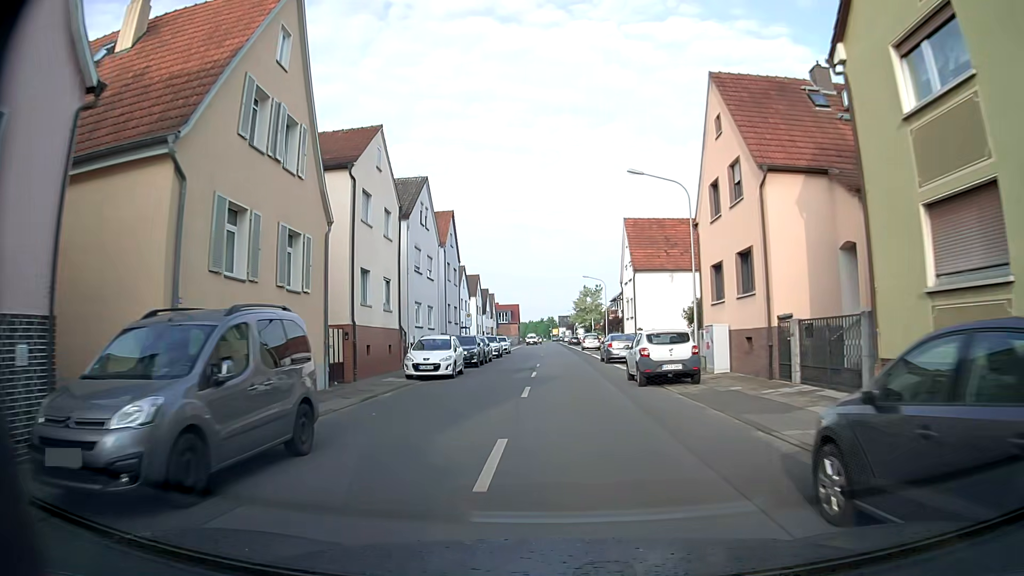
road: tertiary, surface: asphalt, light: Day
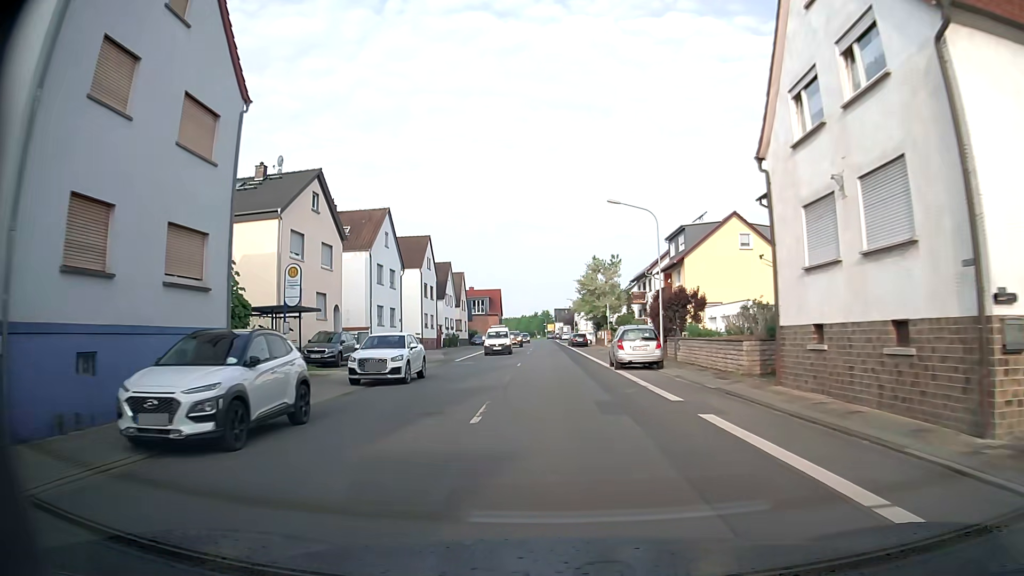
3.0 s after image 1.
(+0.3, +38.5) m; 0°
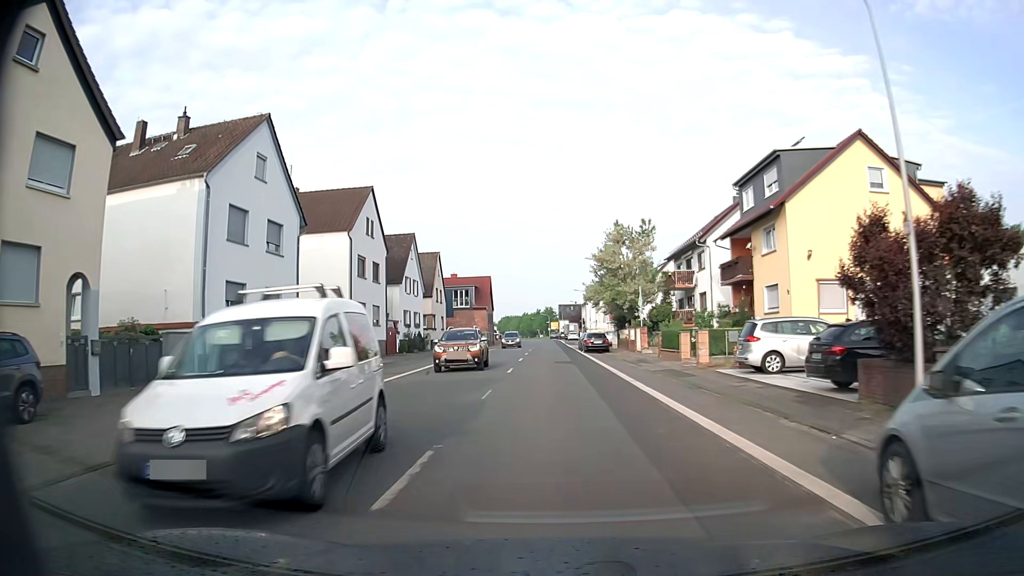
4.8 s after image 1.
(+0.1, +22.8) m; 0°
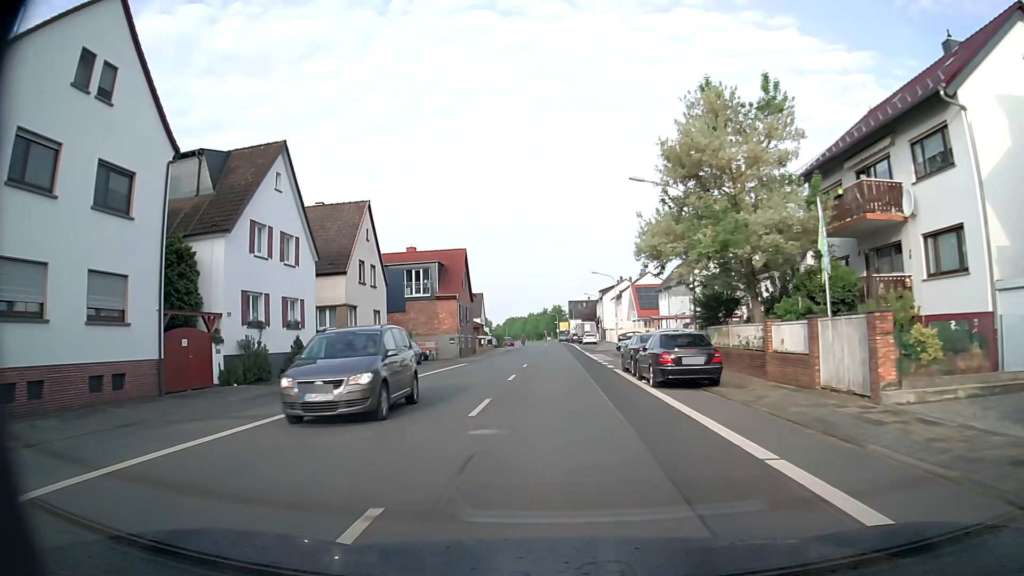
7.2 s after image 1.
(-0.2, +29.9) m; -1°
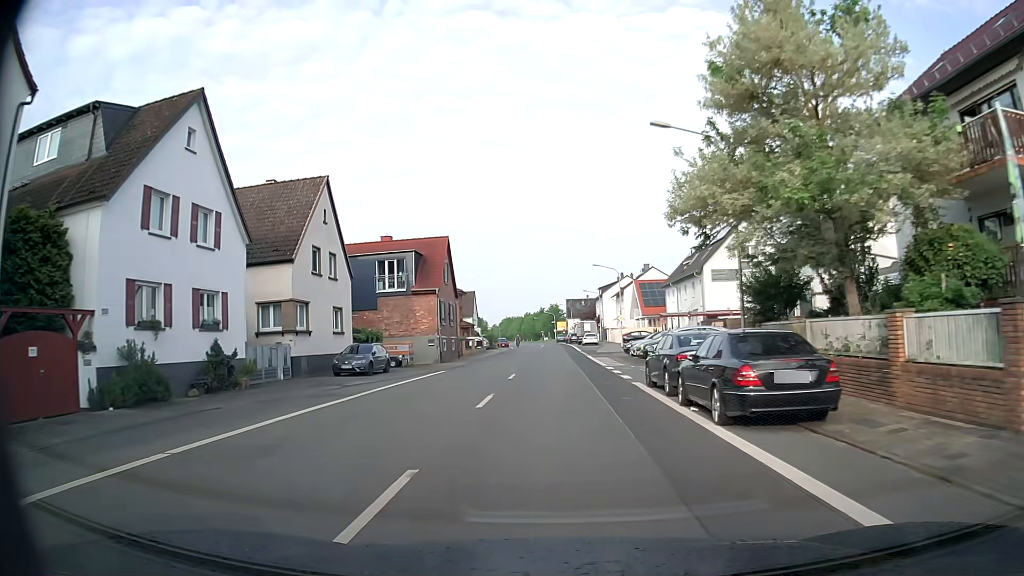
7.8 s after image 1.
(+0.1, +7.4) m; 0°
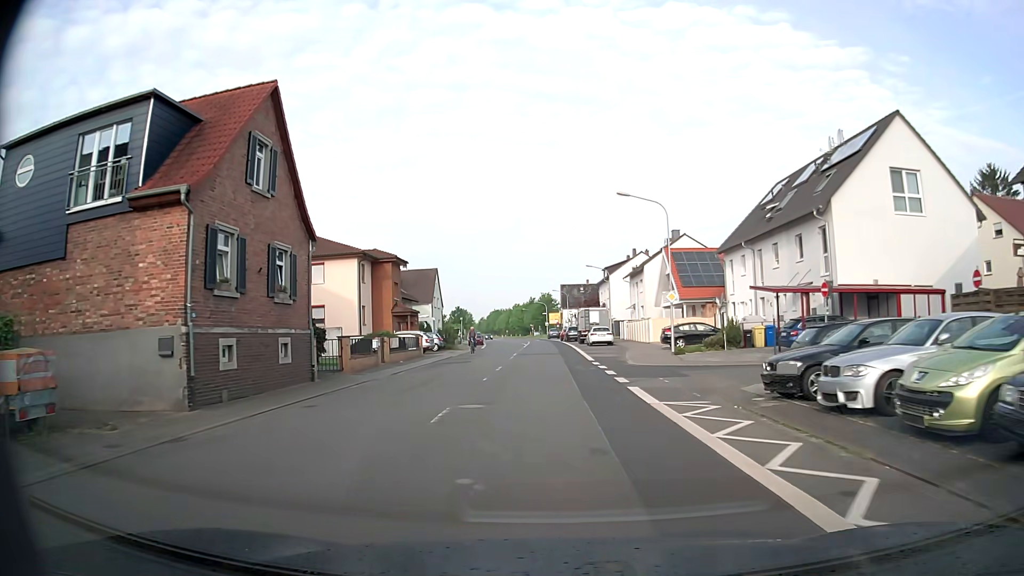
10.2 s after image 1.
(+0.3, +29.7) m; +1°
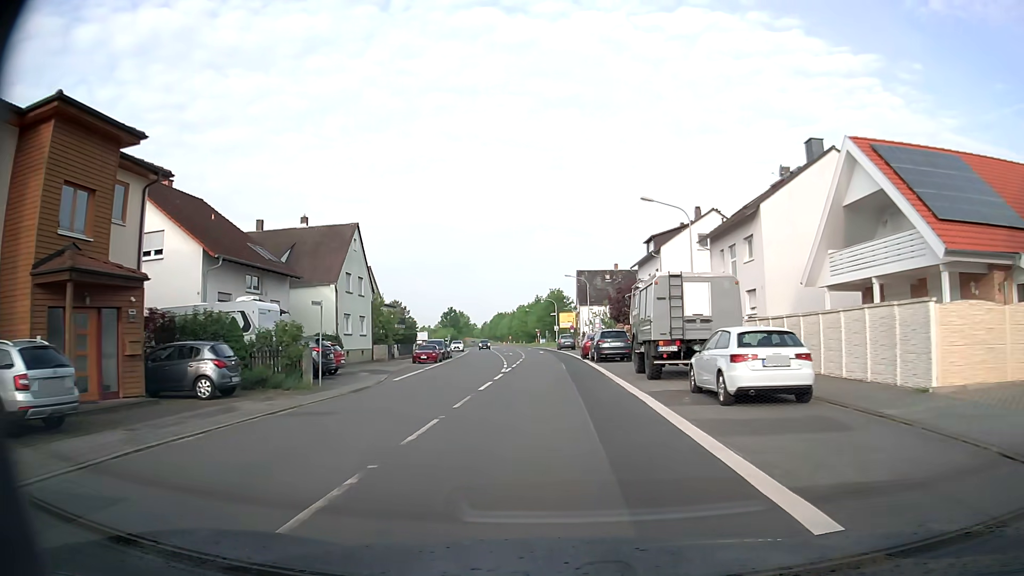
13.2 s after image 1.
(-0.5, +37.3) m; -2°
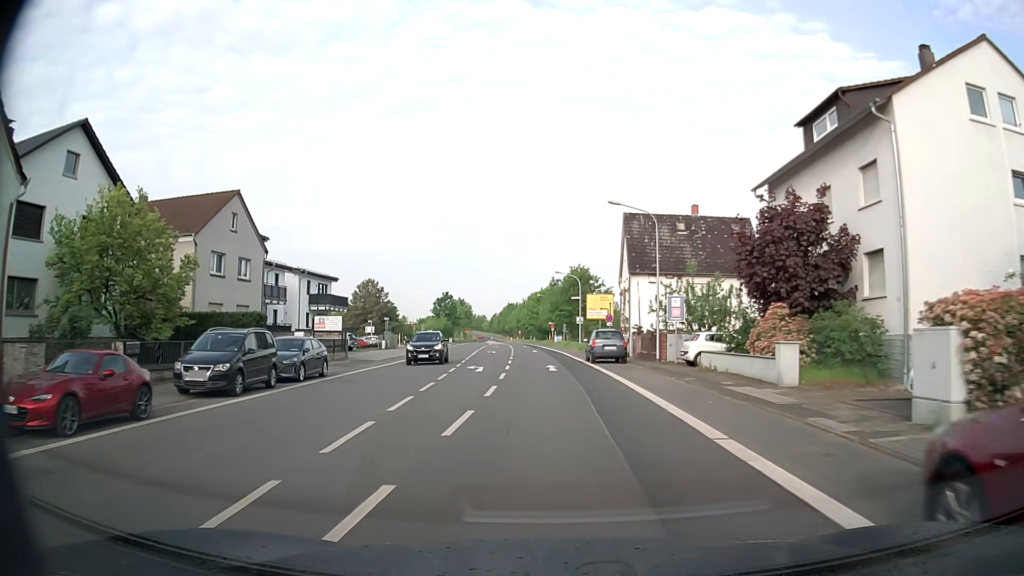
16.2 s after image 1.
(-0.2, +37.3) m; -1°
(0, +10) (0, +20) (0, +30) (-1, +40) (-1, +50) (-2, +60) (-3, +70) (-4, +80) (-4, +90) (-5, +100) m
